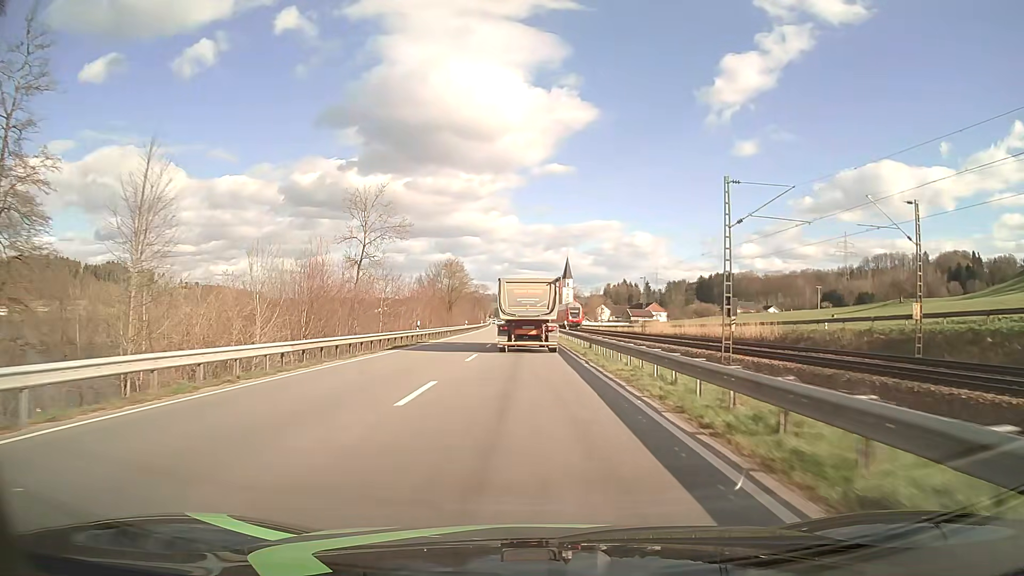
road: primary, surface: asphalt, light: Day
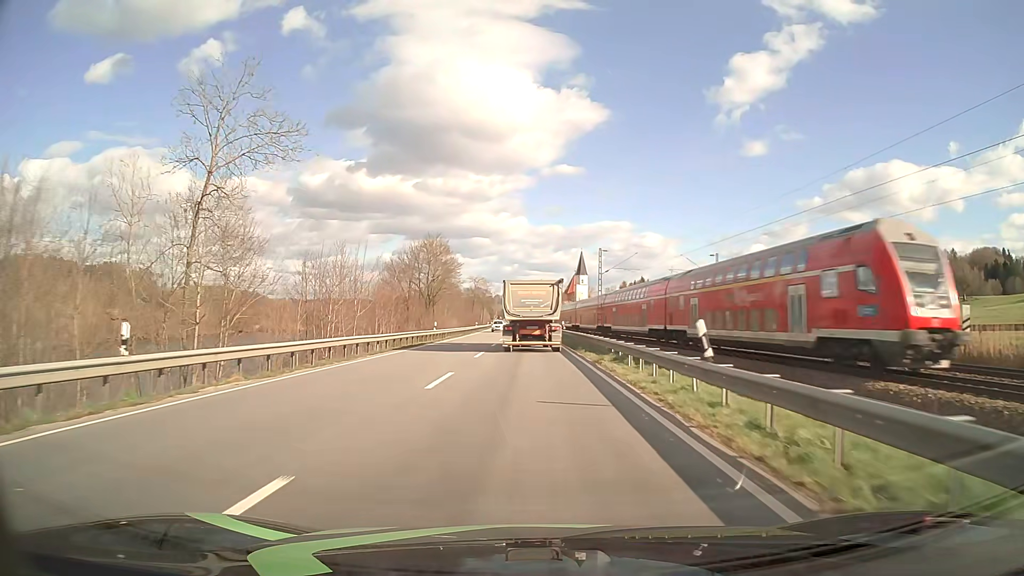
(-0.2, +33.6) m; -1°
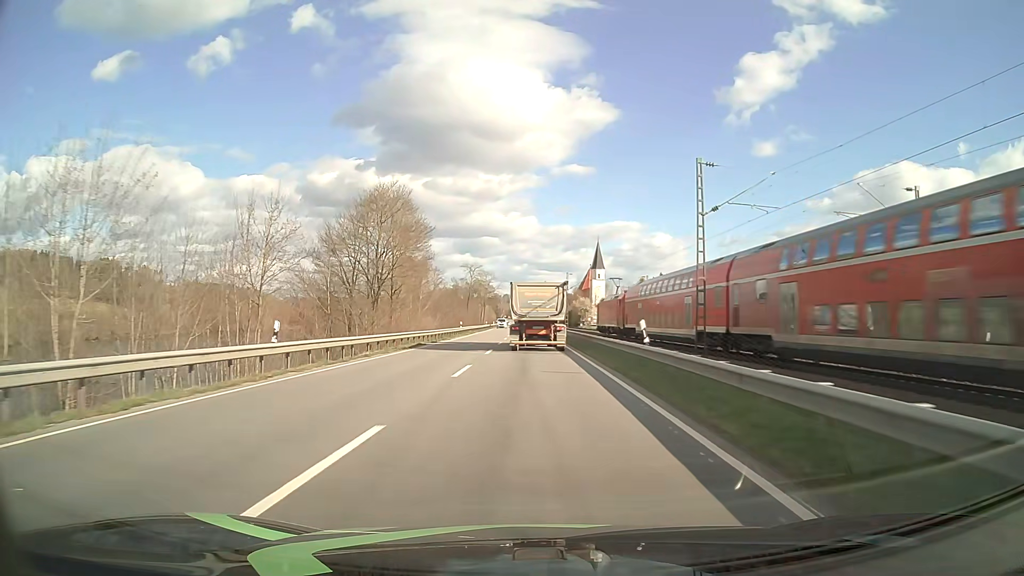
(-0.2, +33.4) m; -1°
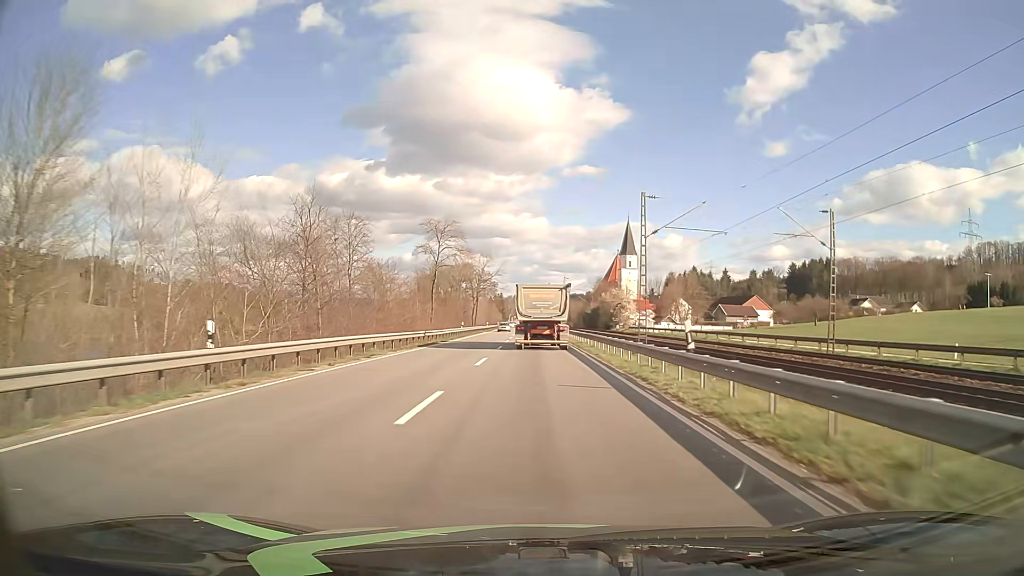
(-0.4, +56.2) m; -1°
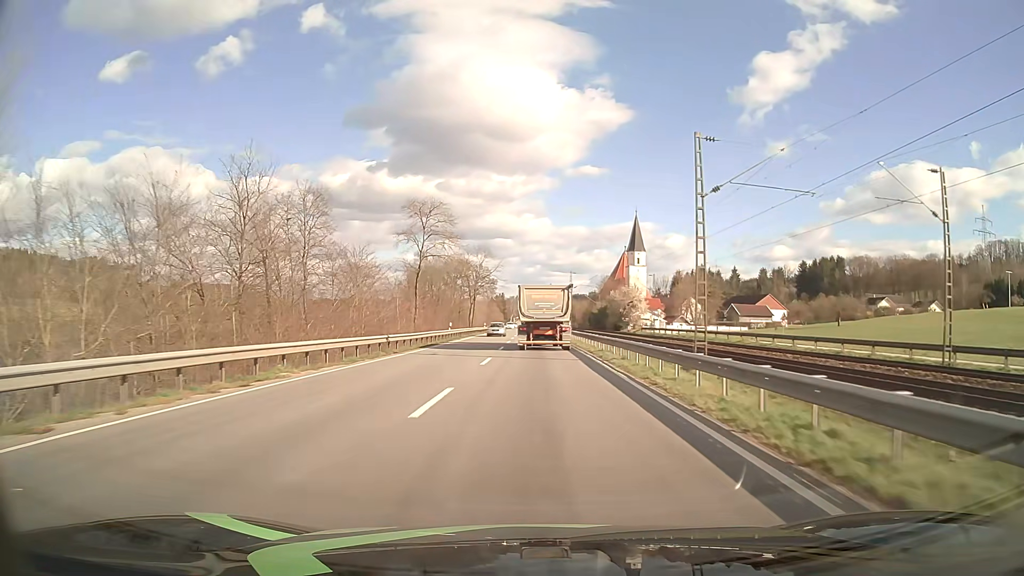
(0.0, +11.5) m; 0°
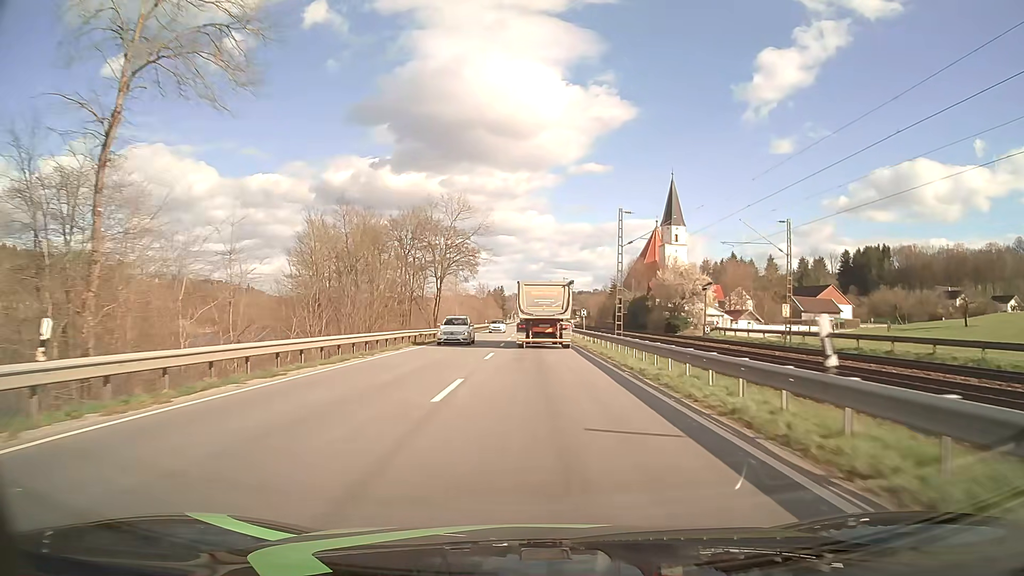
(-0.2, +46.9) m; 0°
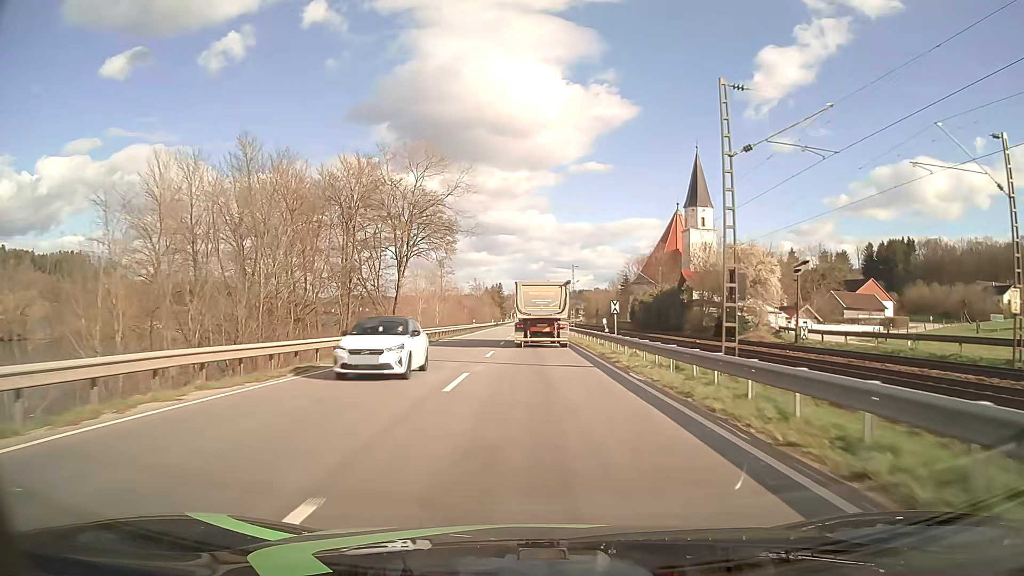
(0.0, +22.5) m; 0°
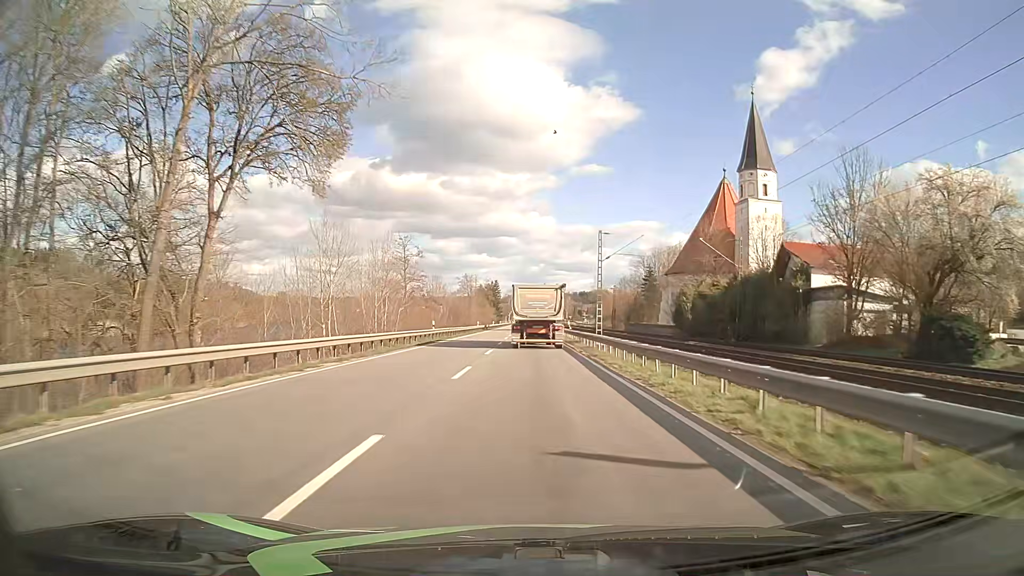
(0.0, +33.3) m; 0°
(0, +10) (0, +20) (0, +30) (0, +40) (0, +50) (0, +60) (0, +70) (-1, +80) (-1, +90) (-1, +100) m
